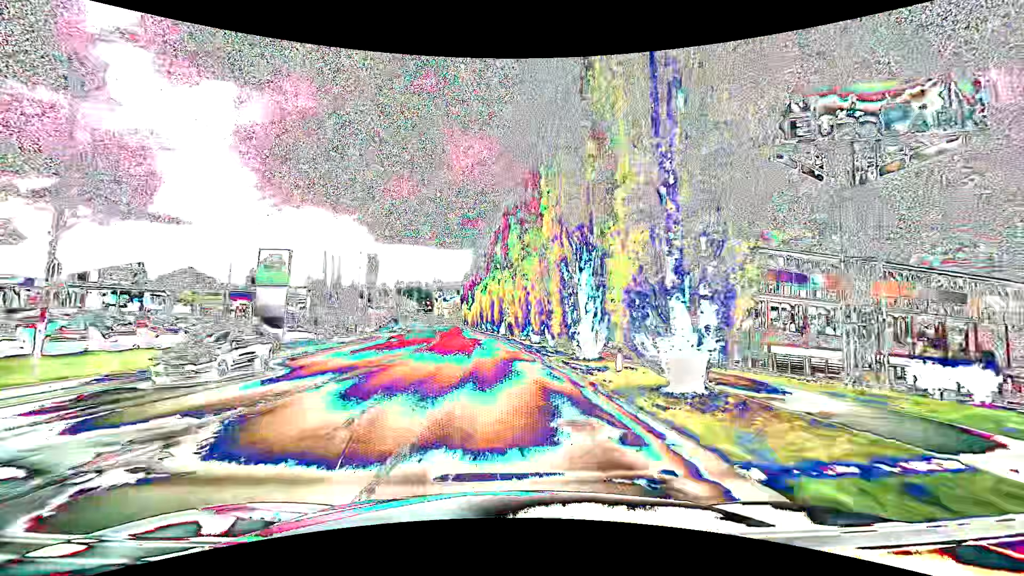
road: tertiary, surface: asphalt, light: Day
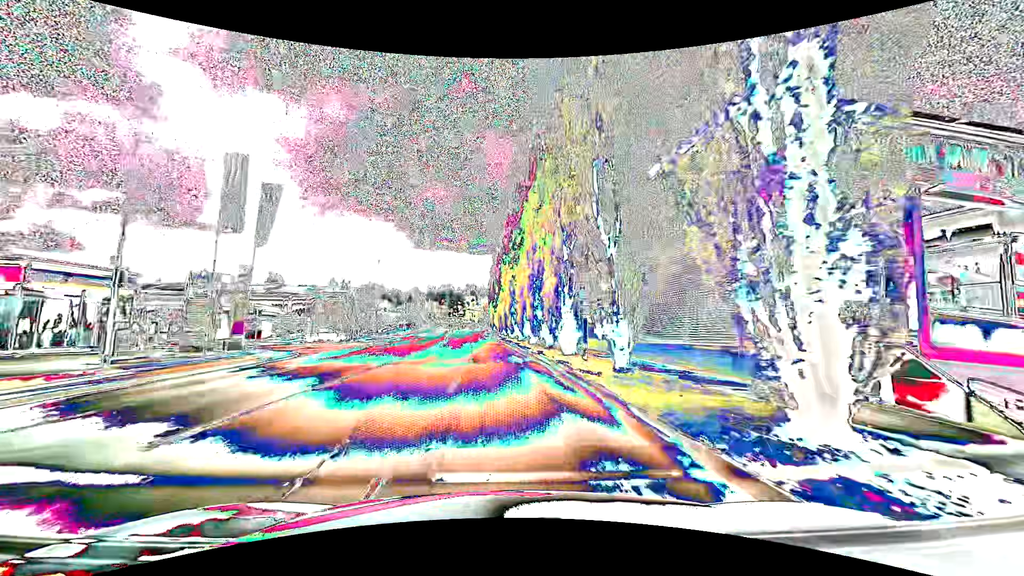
(-1.6, +37.9) m; -5°
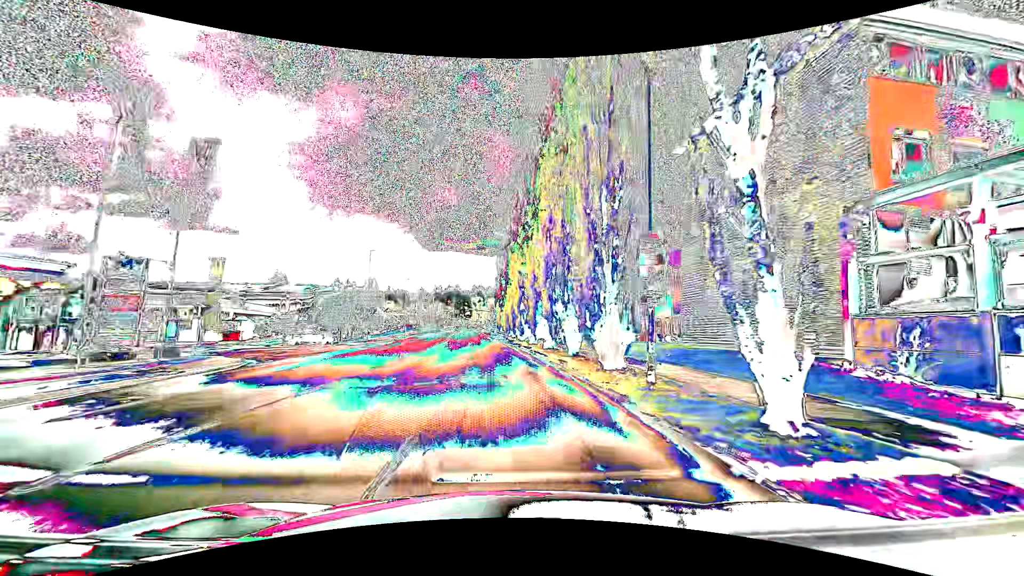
(0.0, +7.6) m; -1°
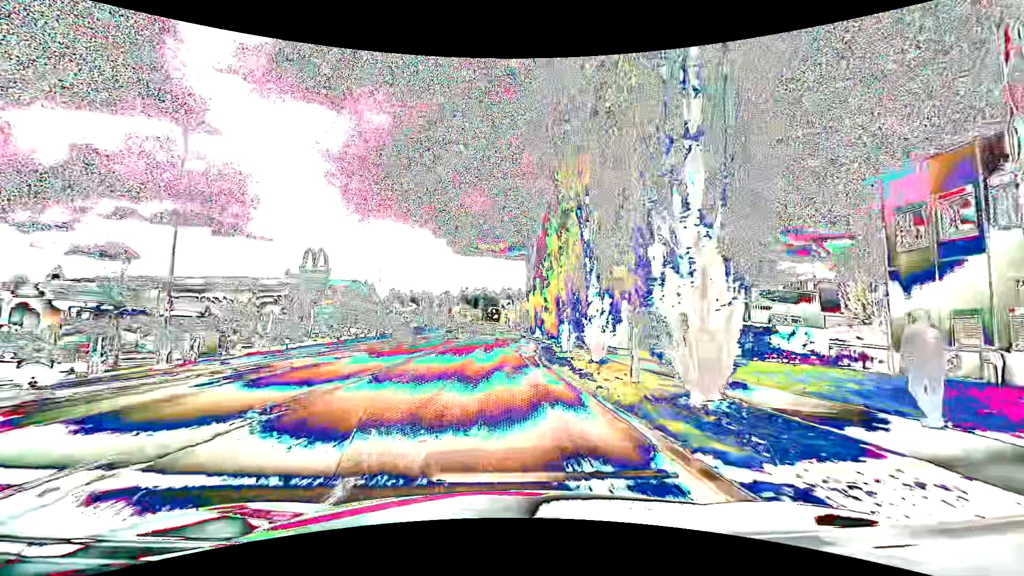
(-0.7, +37.9) m; -3°
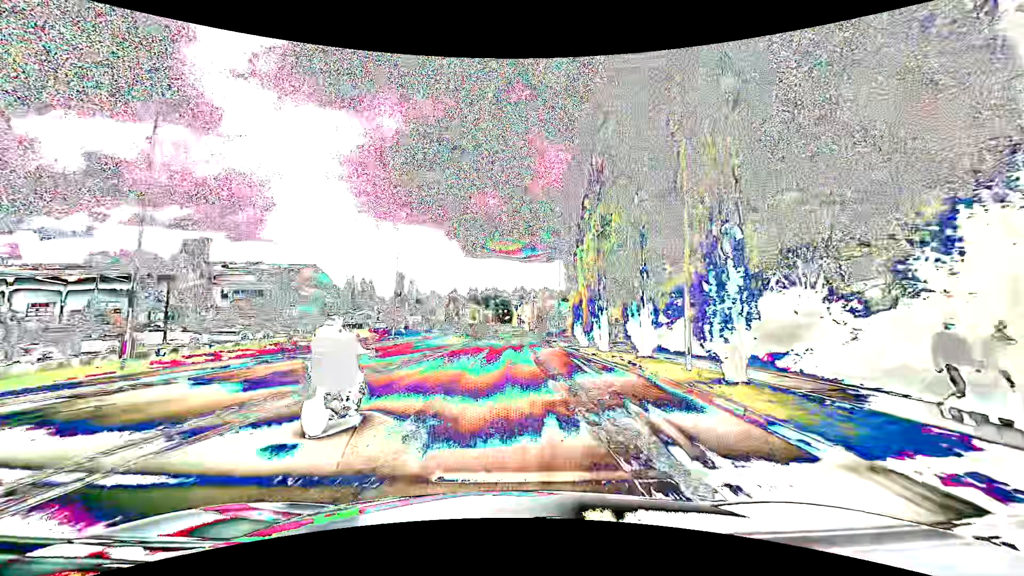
(-0.3, +38.0) m; -1°
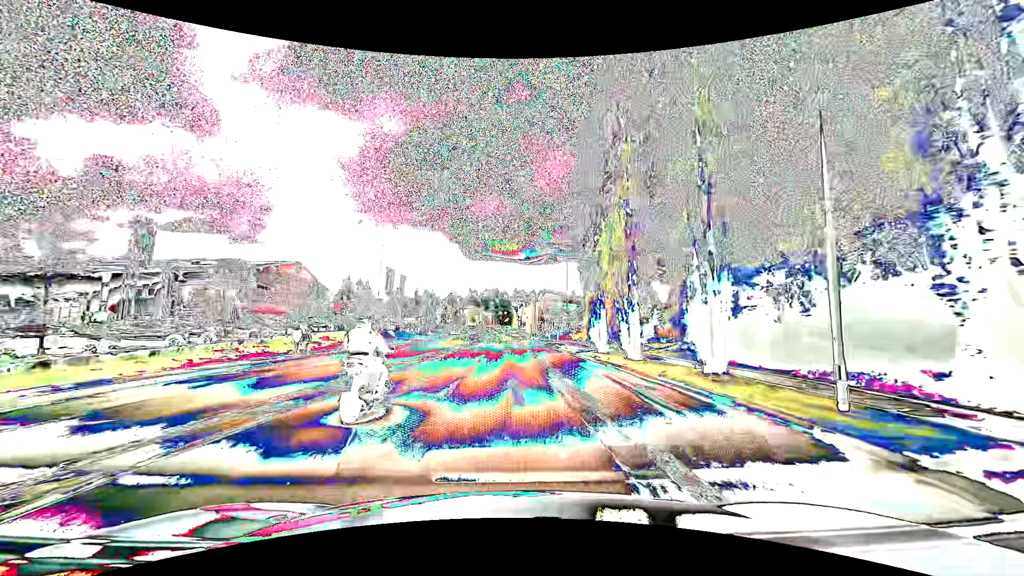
(0.0, +7.6) m; 0°
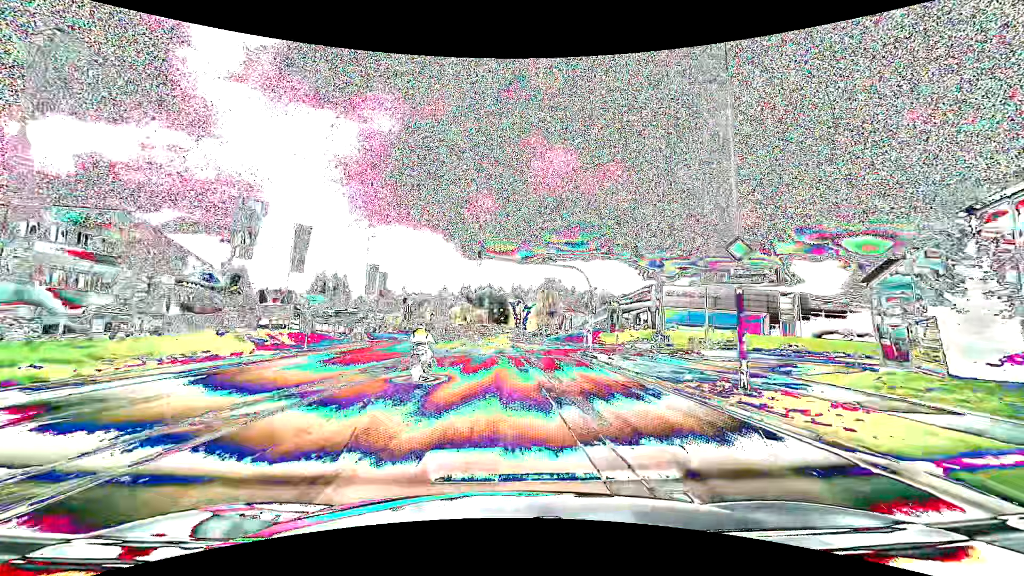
(-0.2, +37.9) m; 0°
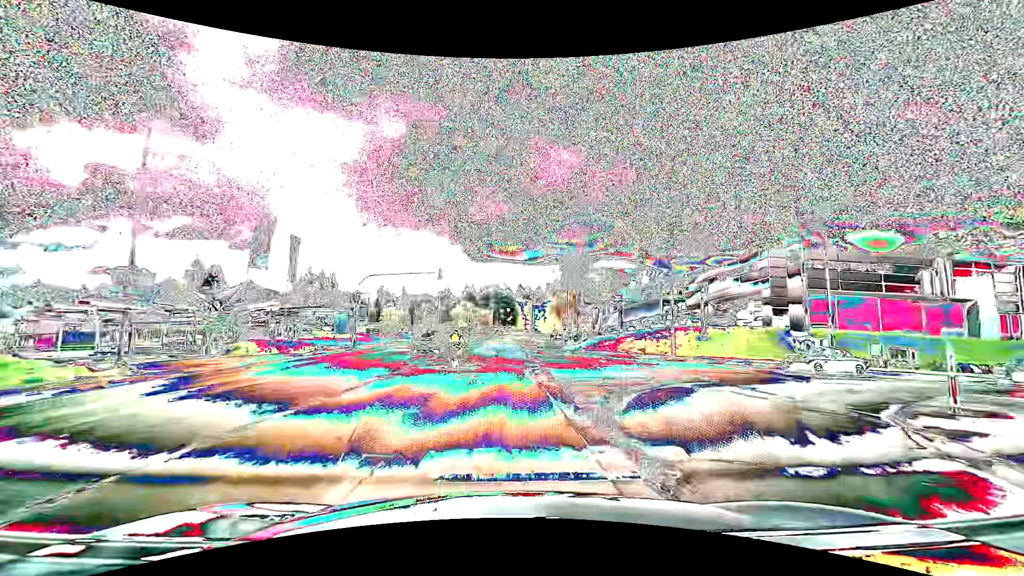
(-0.1, +30.4) m; -1°
(0, +10) (0, +20) (0, +30) (0, +40) (0, +50) (0, +60) (0, +70) (0, +80) (0, +90) (0, +100) m
